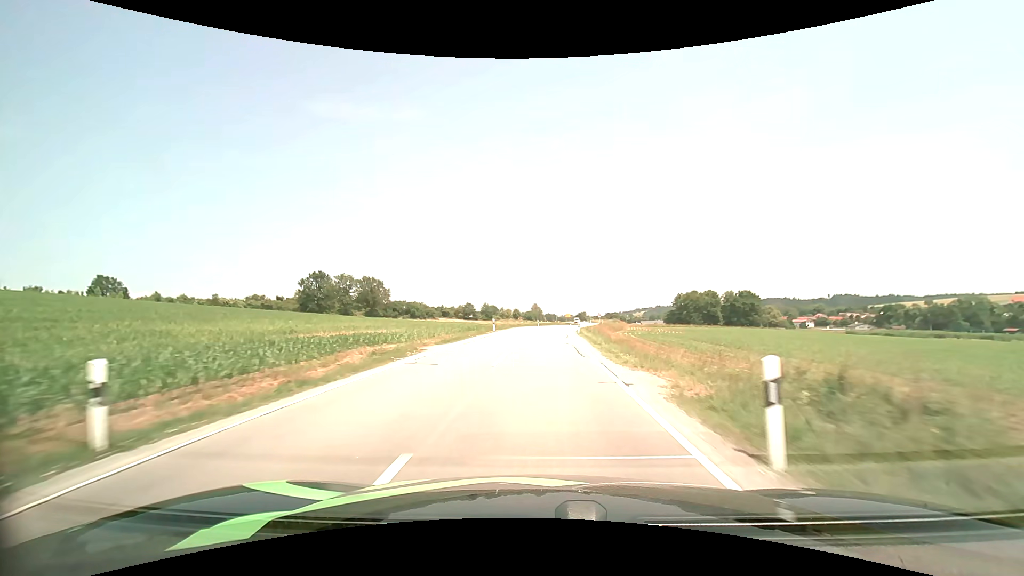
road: secondary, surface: asphalt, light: Day
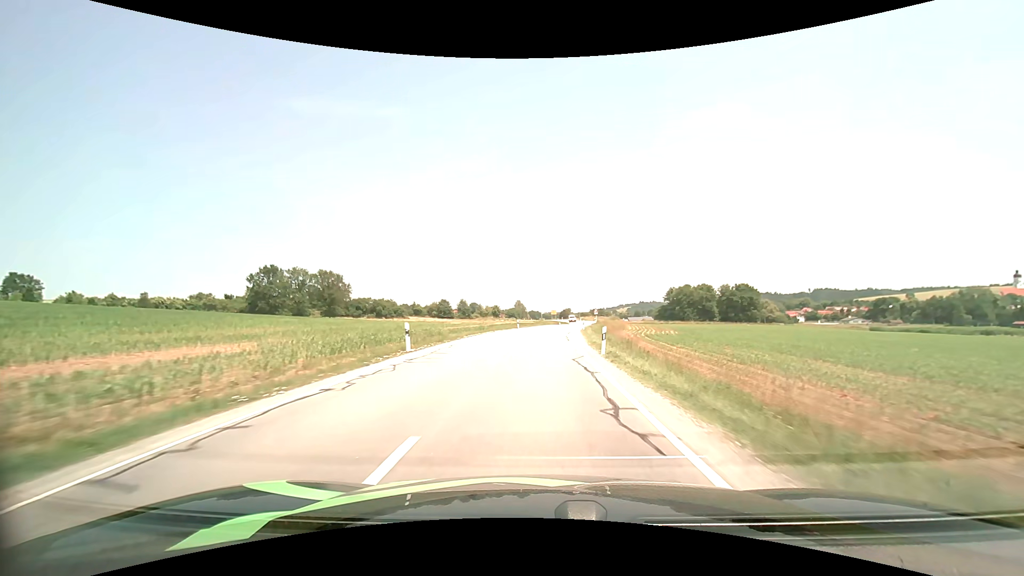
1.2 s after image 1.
(+0.3, +23.3) m; +2°
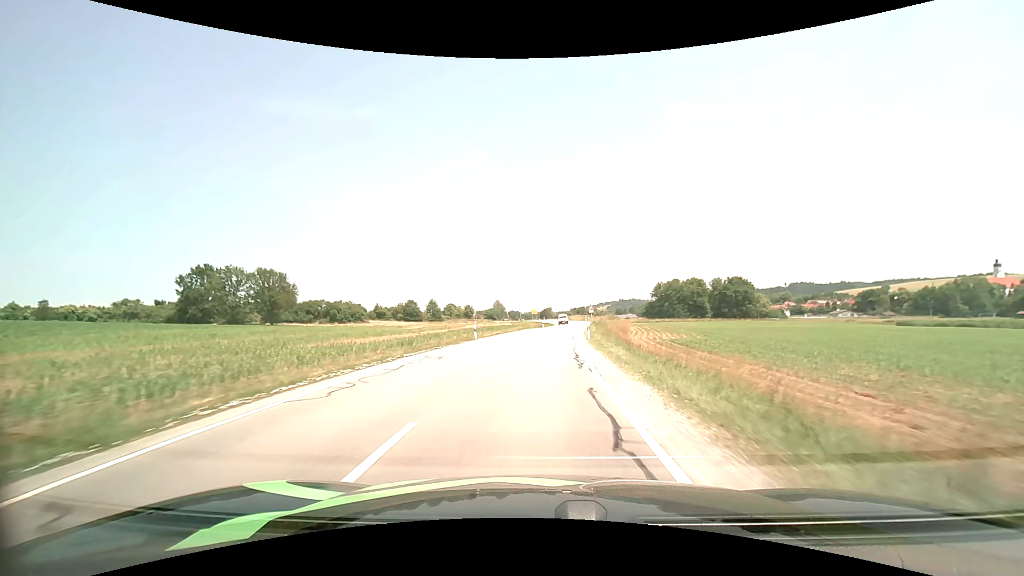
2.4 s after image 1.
(+0.4, +22.8) m; +2°
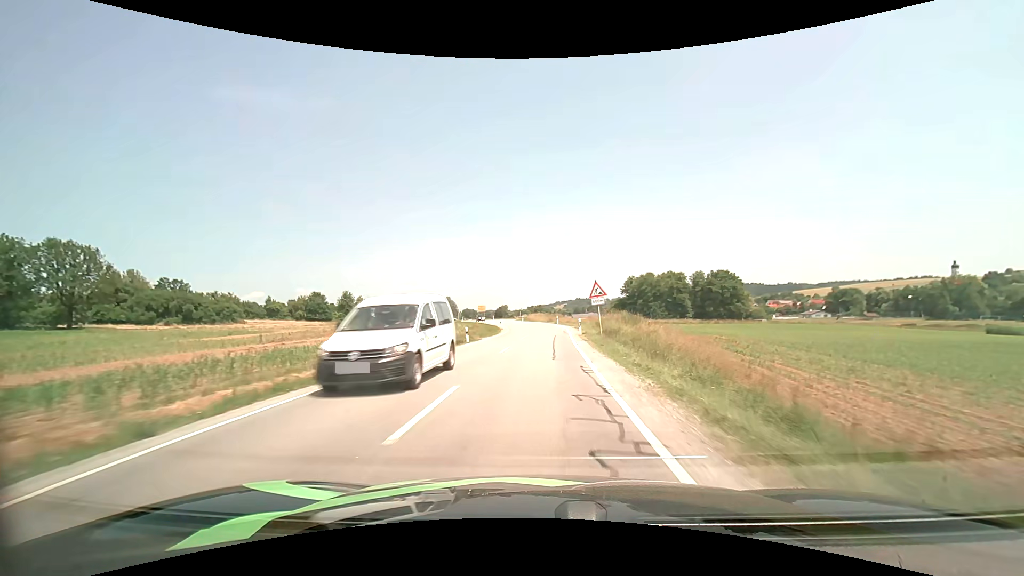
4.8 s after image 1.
(+2.2, +44.6) m; +5°
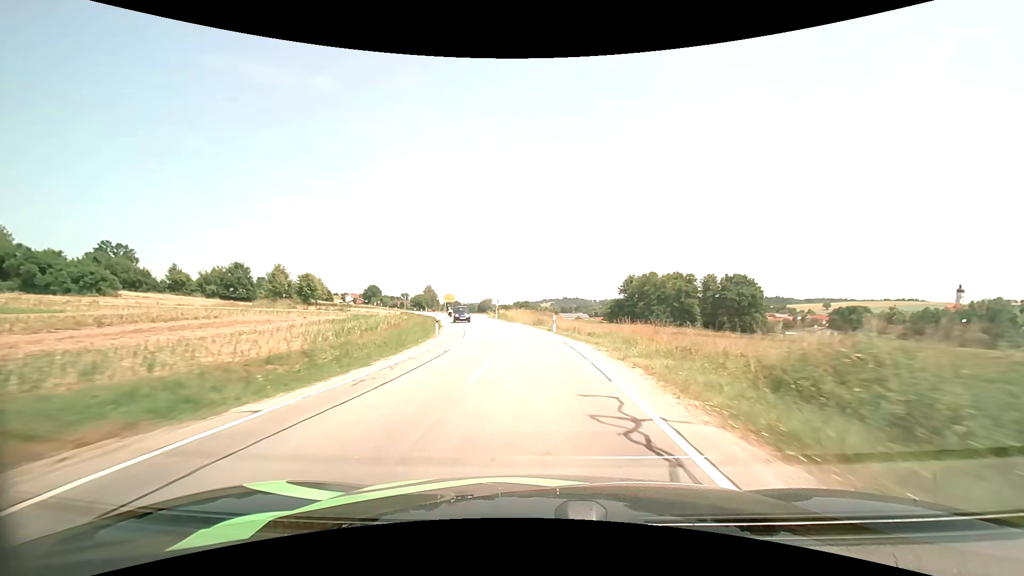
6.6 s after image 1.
(+0.4, +30.8) m; +2°
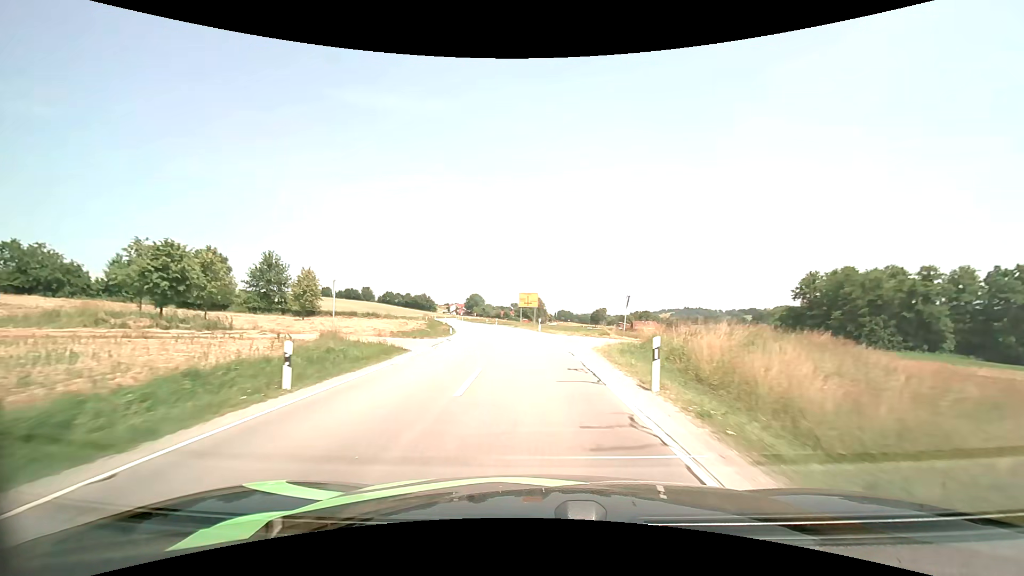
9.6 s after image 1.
(-4.3, +49.8) m; -12°
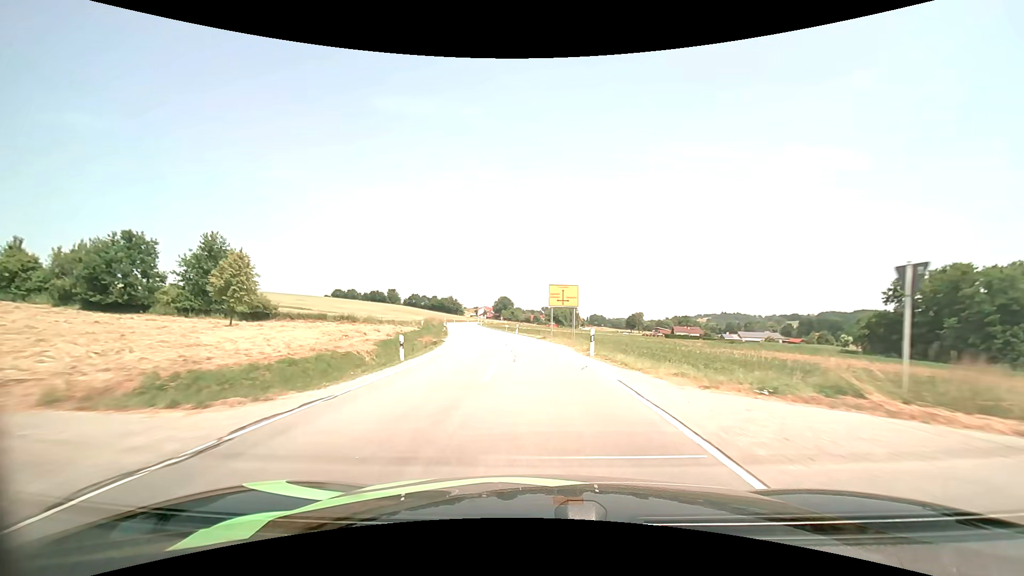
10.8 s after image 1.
(-0.8, +21.1) m; -4°
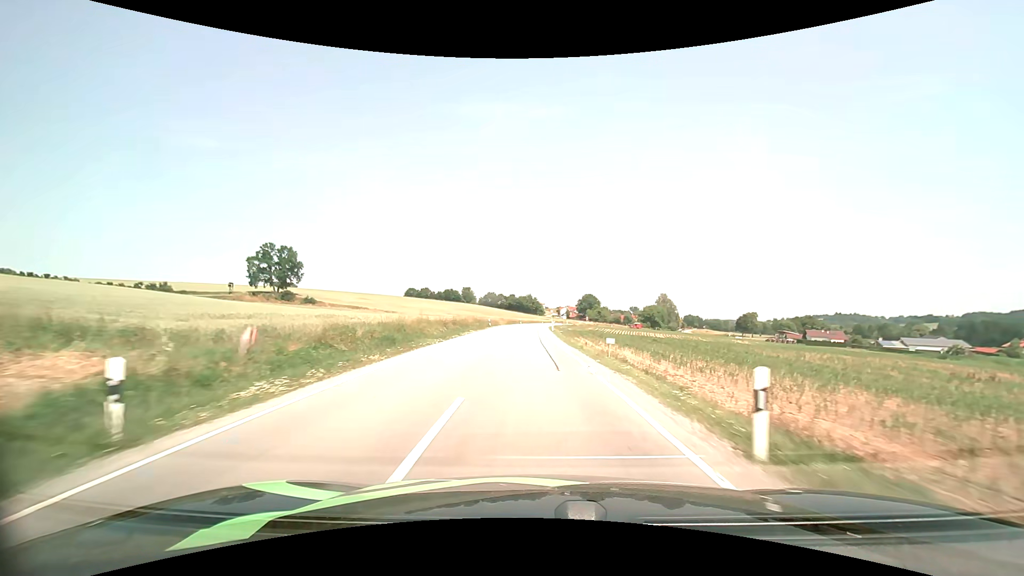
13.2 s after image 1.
(-3.3, +43.7) m; -10°
(0, +10) (0, +20) (0, +30) (0, +40) (-1, +50) (-1, +60) (-1, +70) (0, +80) (0, +90) (+1, +100) m
